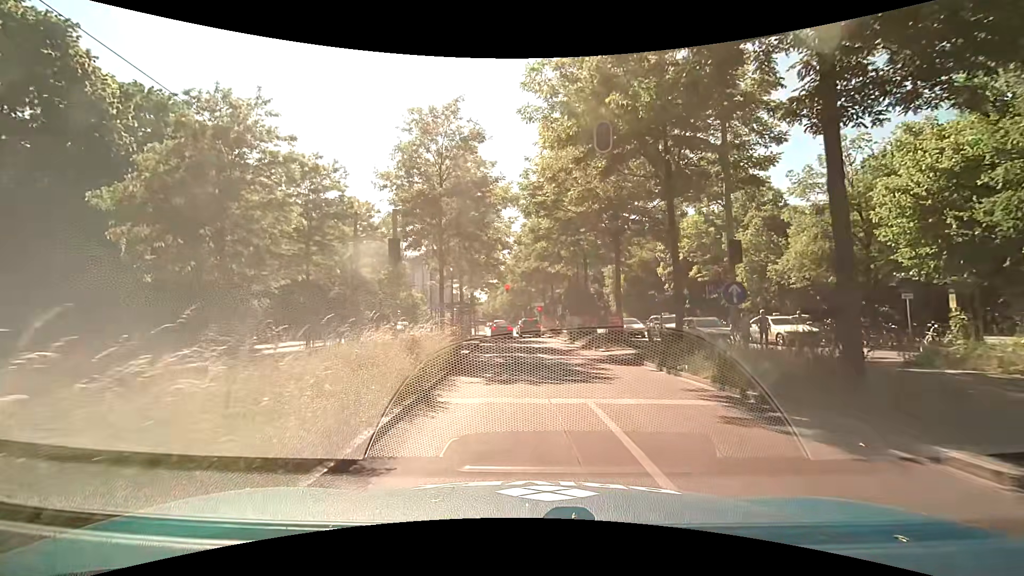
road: secondary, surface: asphalt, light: Day
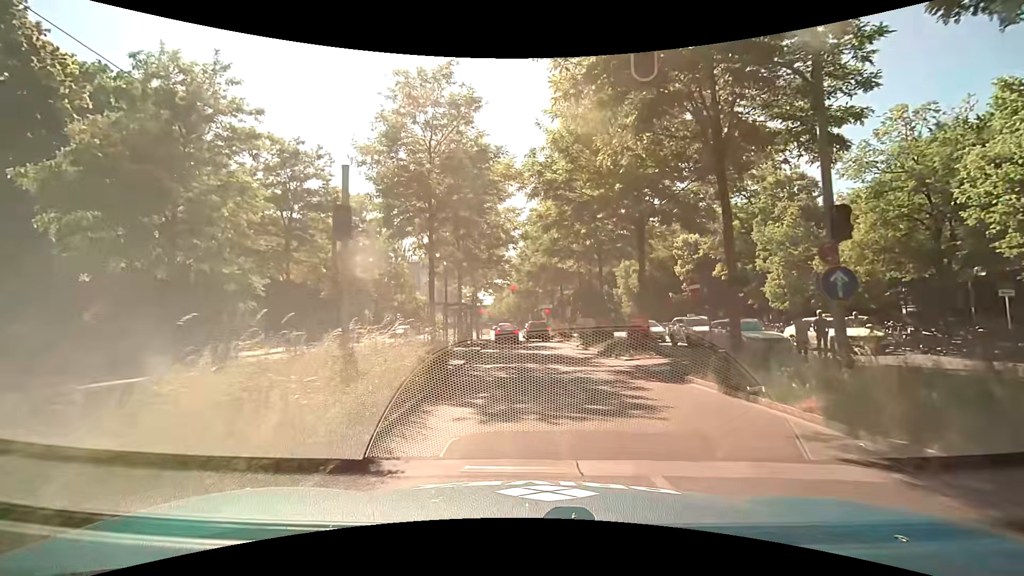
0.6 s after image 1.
(0.0, +3.8) m; 0°
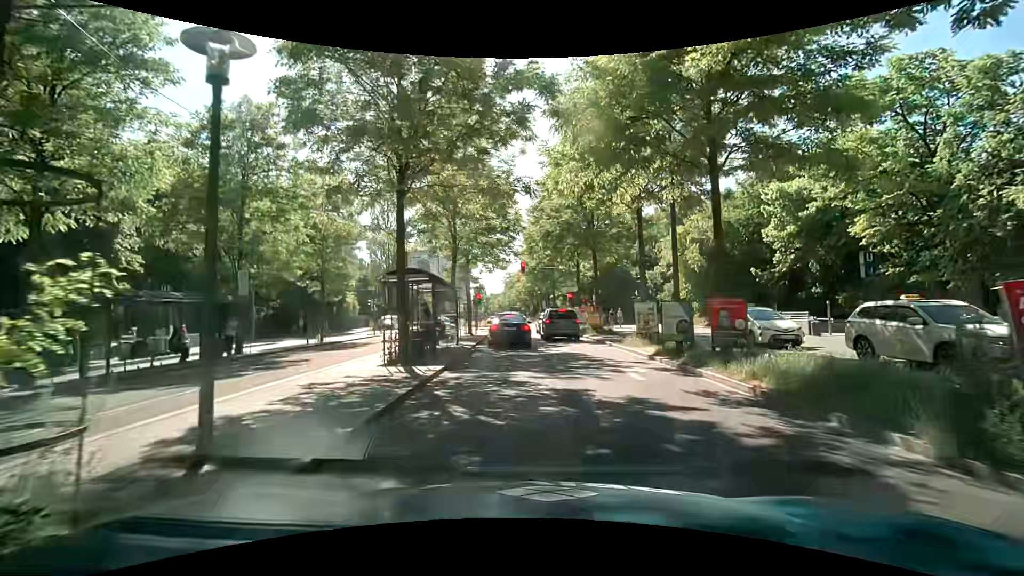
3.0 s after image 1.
(-0.3, +15.4) m; -2°
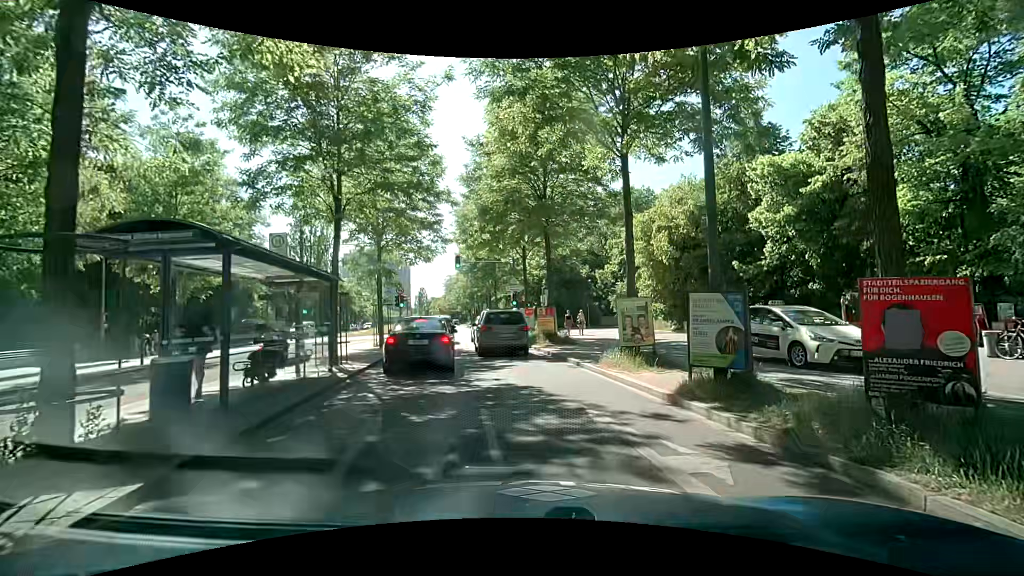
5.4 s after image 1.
(+0.3, +7.6) m; +7°
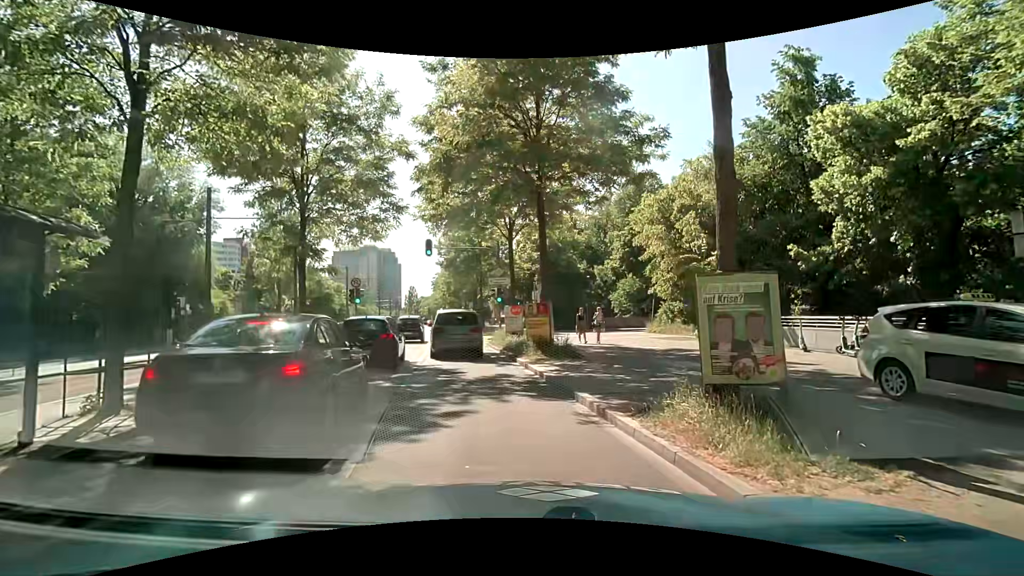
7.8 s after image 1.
(+0.2, +7.3) m; +2°
